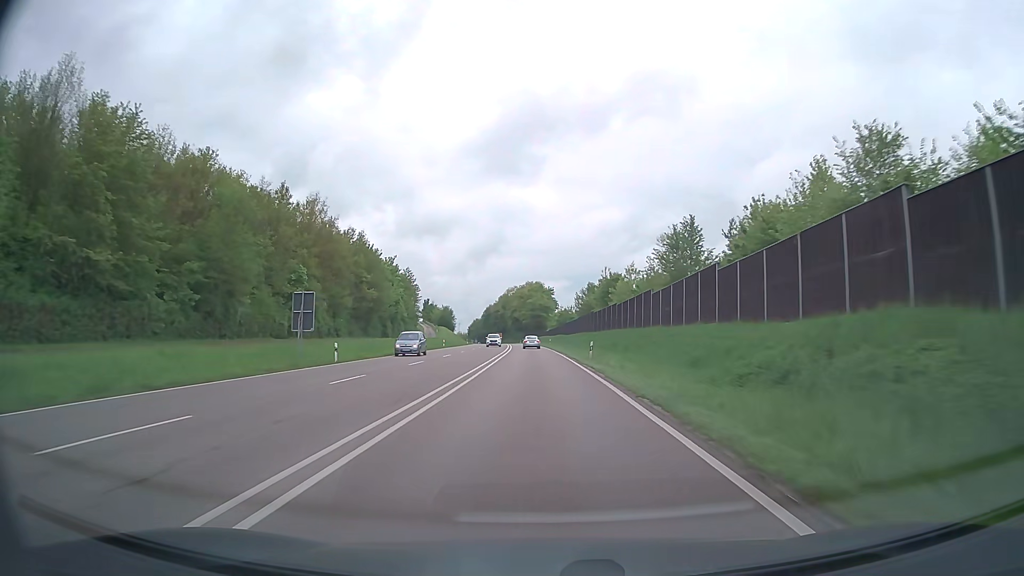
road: trunk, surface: asphalt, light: Day
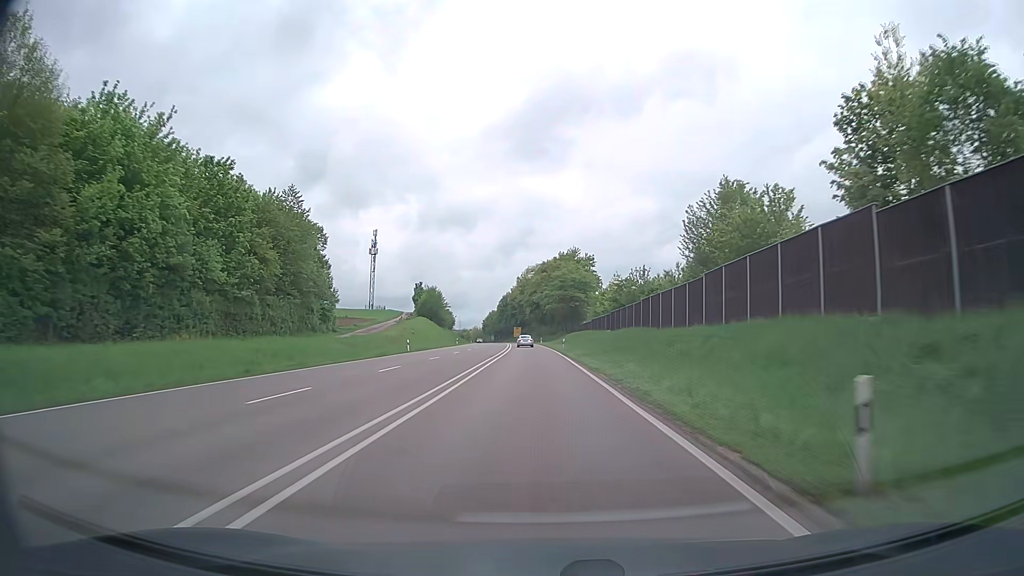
(-1.6, +78.0) m; -2°
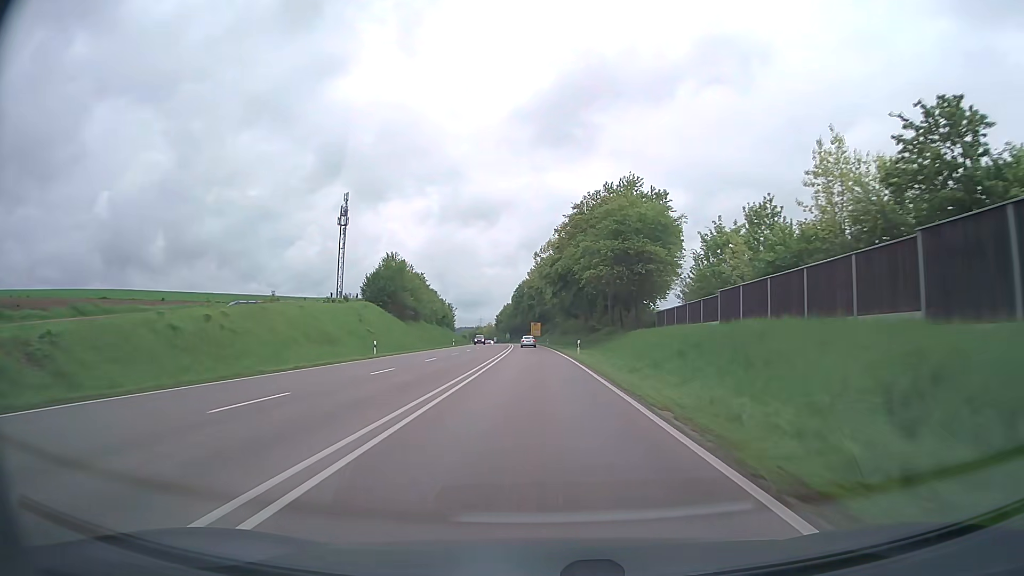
(-1.1, +62.5) m; -2°
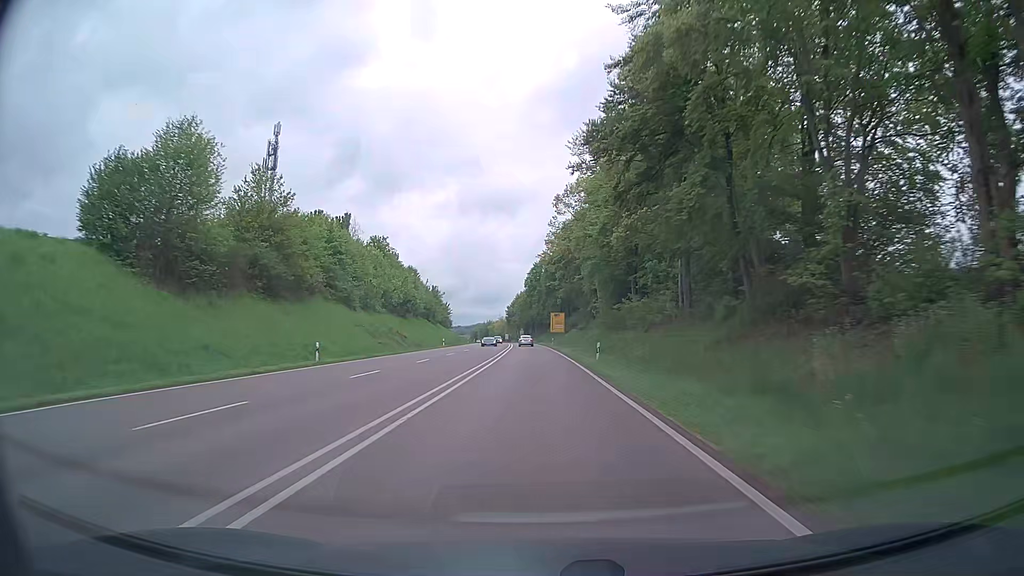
(-0.9, +63.0) m; -2°
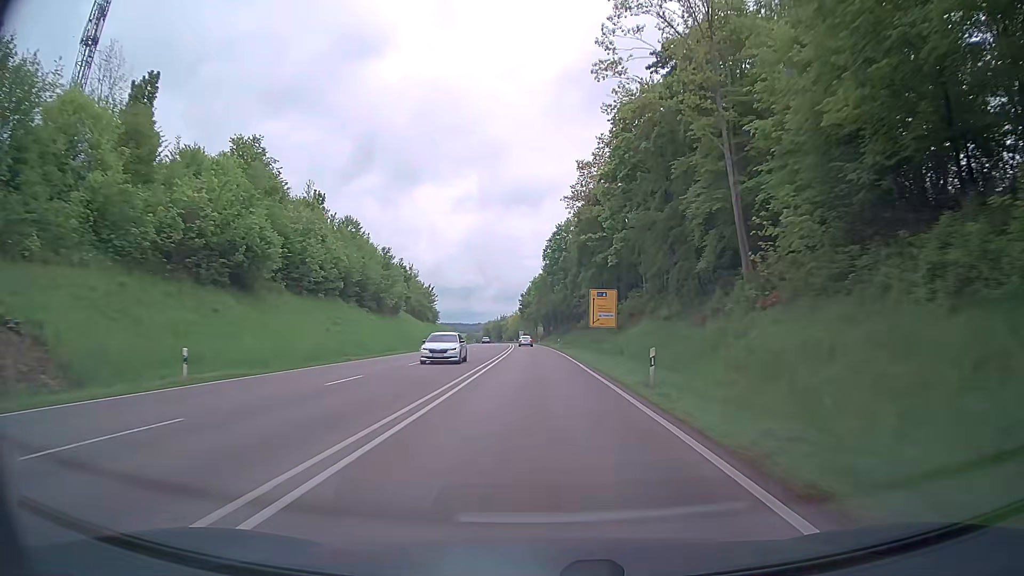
(-1.0, +63.3) m; -2°
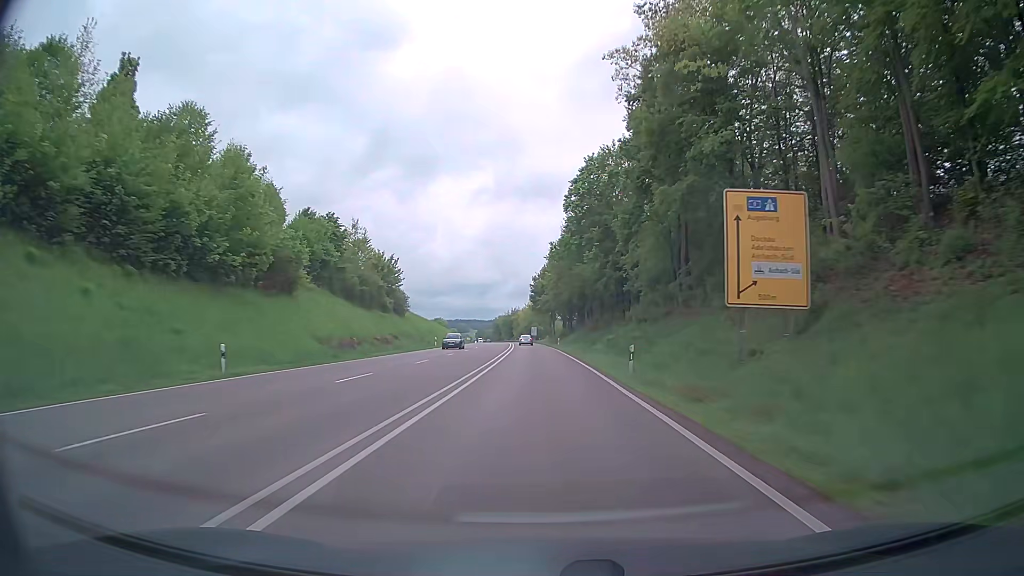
(-0.2, +47.7) m; -1°
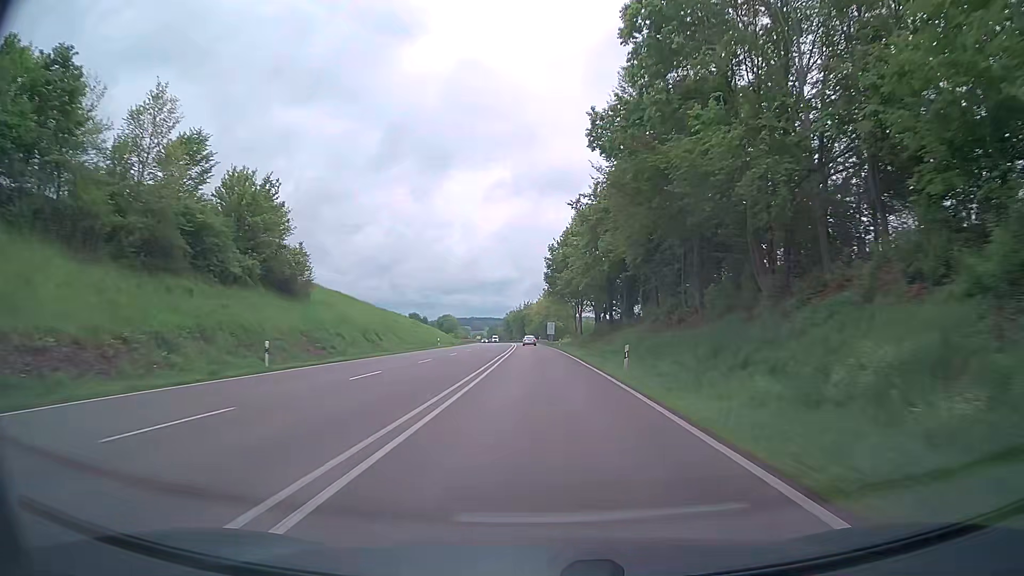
(-0.5, +47.6) m; -1°
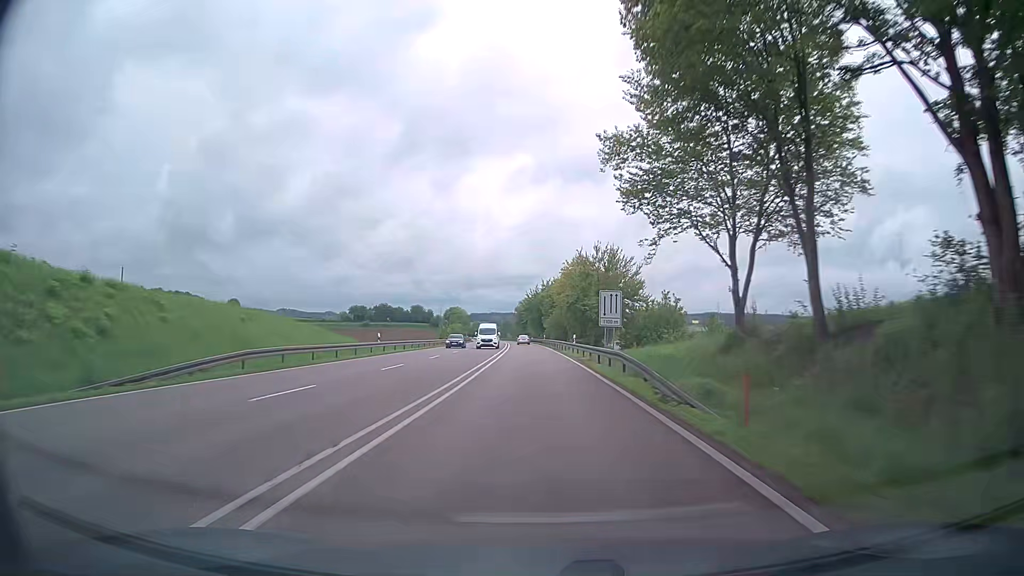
(-1.3, +79.2) m; -2°
(0, +10) (0, +20) (0, +30) (0, +40) (-1, +50) (-1, +60) (-1, +70) (-2, +80) (-2, +90) (-3, +100) m
